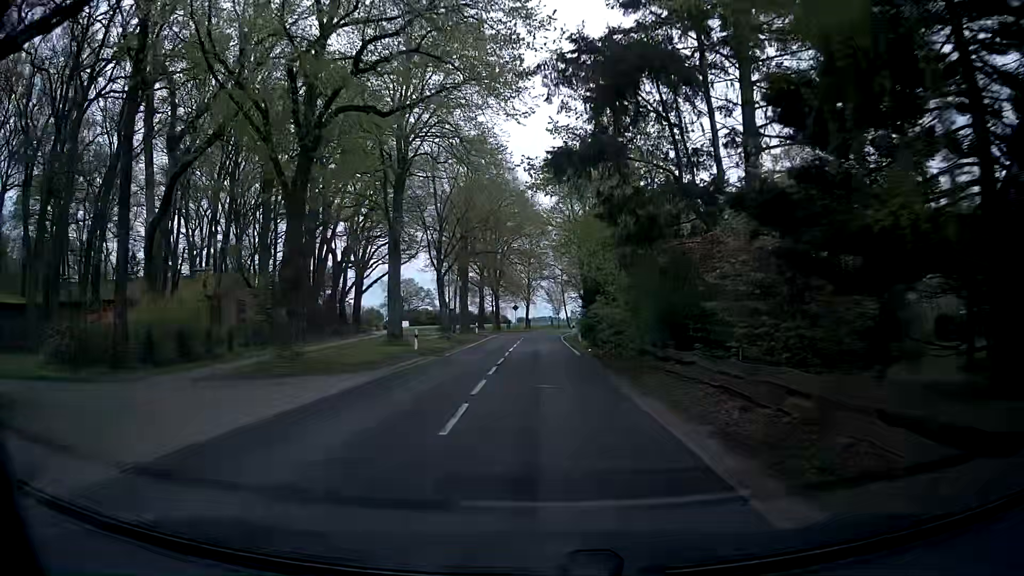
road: secondary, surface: asphalt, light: Day
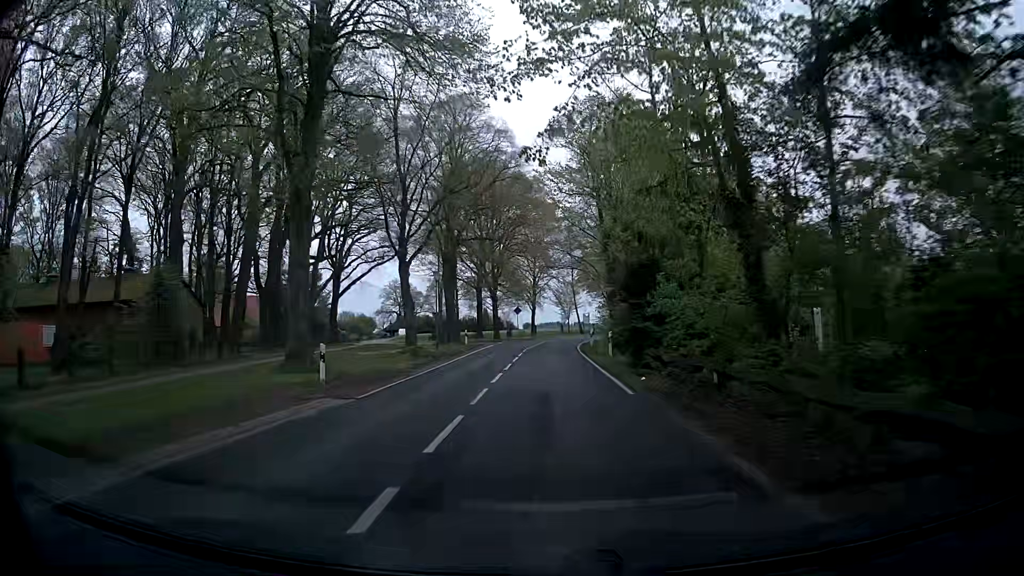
(-0.3, +14.7) m; -2°
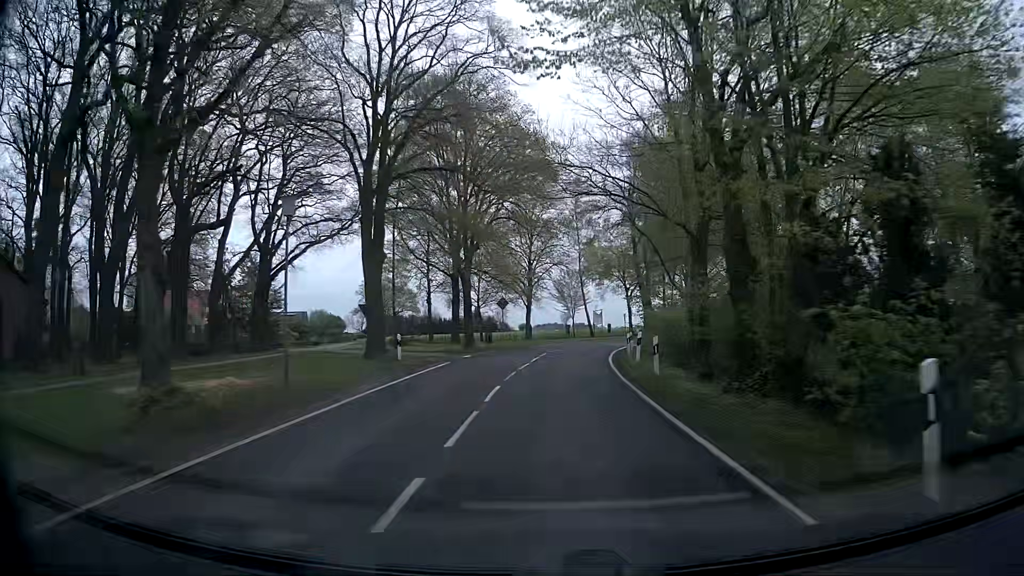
(0.0, +22.6) m; +1°
(0, +10) (0, +20) (+1, +30) (+2, +40) (+5, +49) (+9, +59) (+14, +67) (+20, +75) (+28, +82) (+36, +87) m
